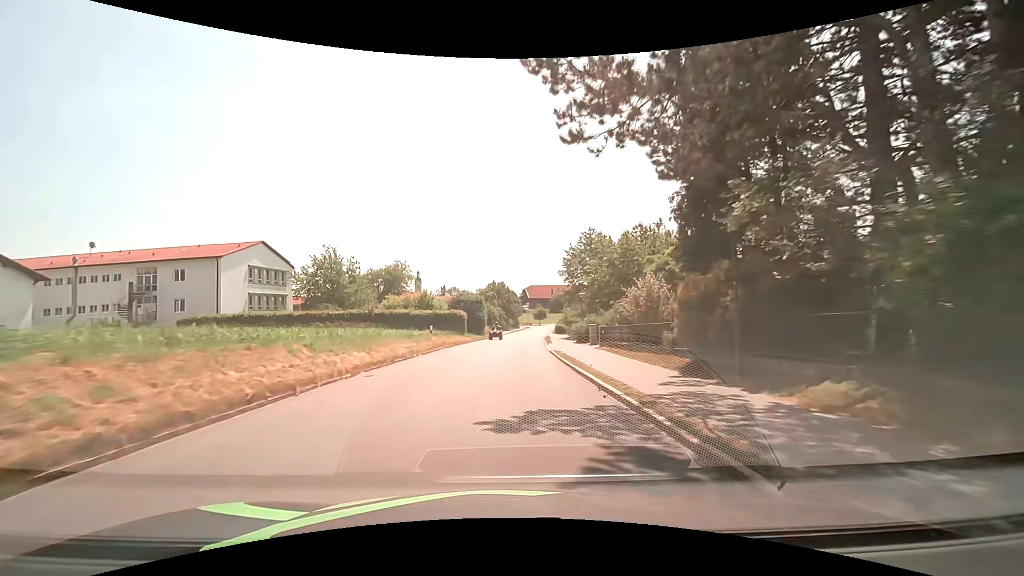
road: tertiary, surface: asphalt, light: Day
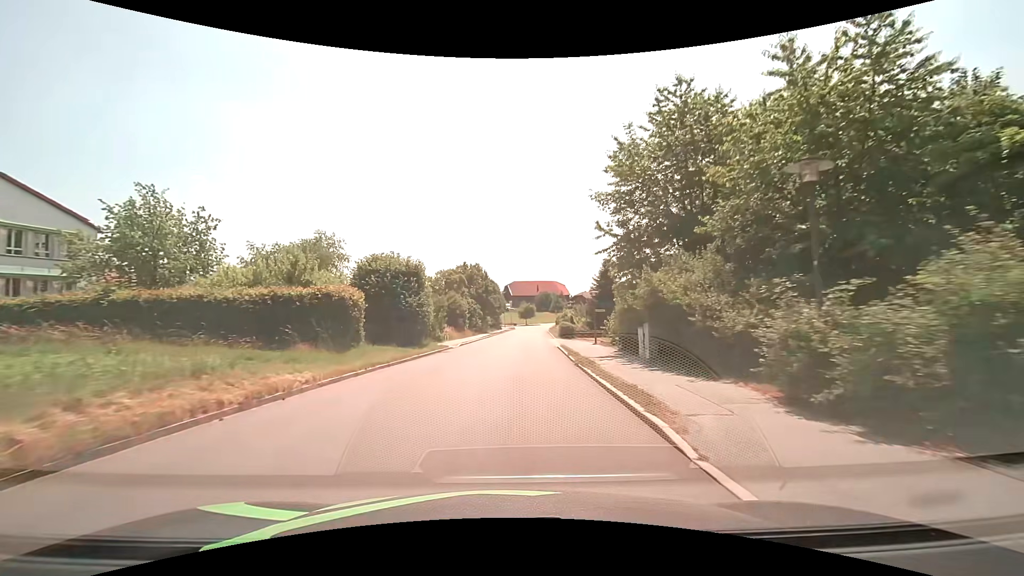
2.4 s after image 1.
(+0.6, +30.9) m; +2°
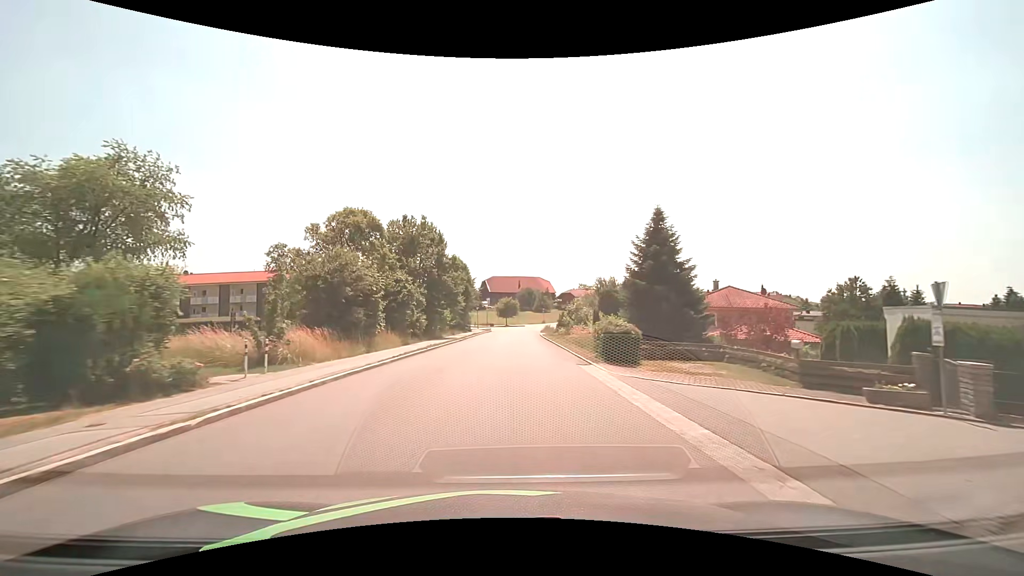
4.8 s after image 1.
(+0.9, +30.5) m; +3°
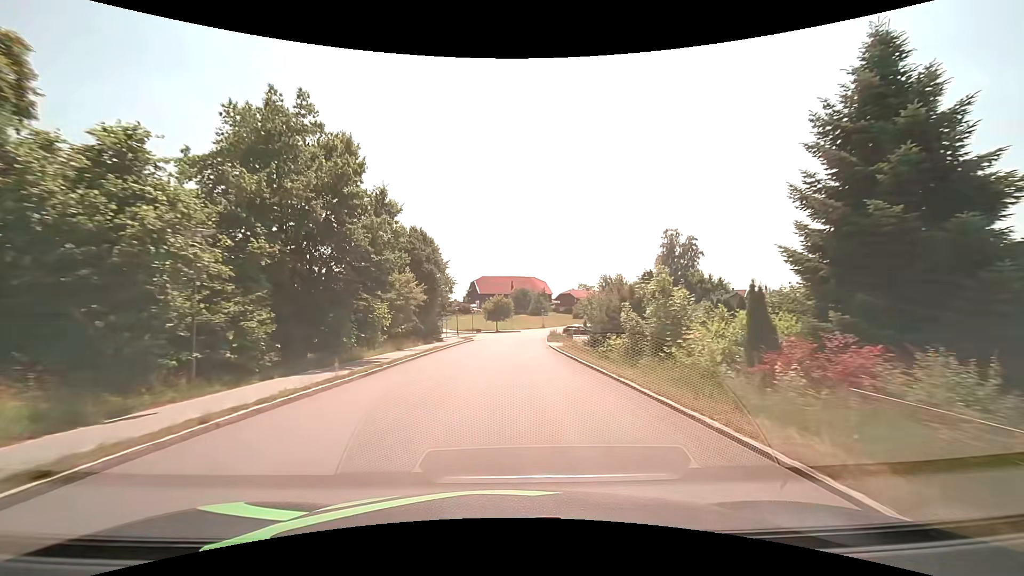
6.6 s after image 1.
(+0.2, +22.8) m; +1°
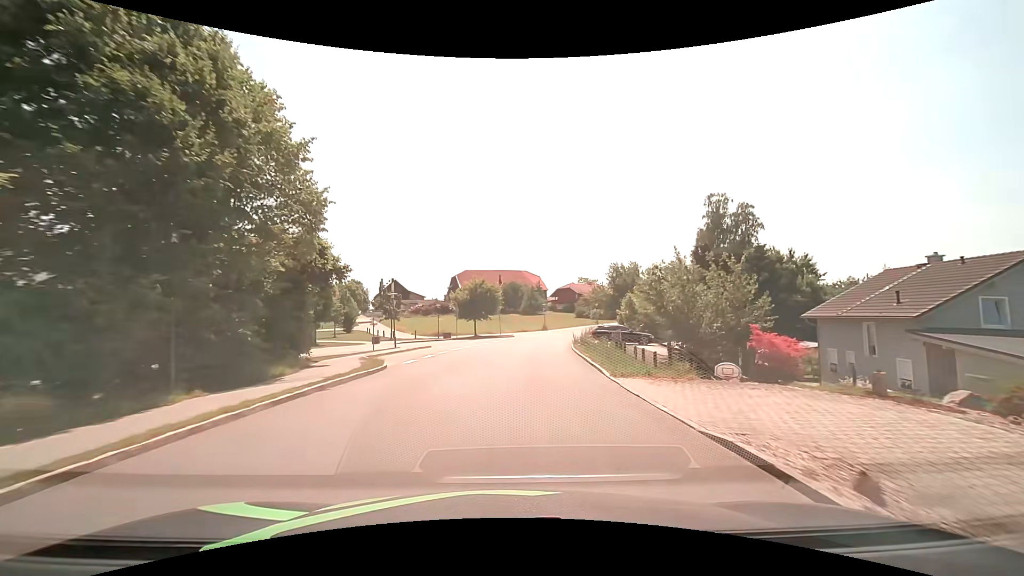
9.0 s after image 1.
(+0.3, +30.4) m; +1°
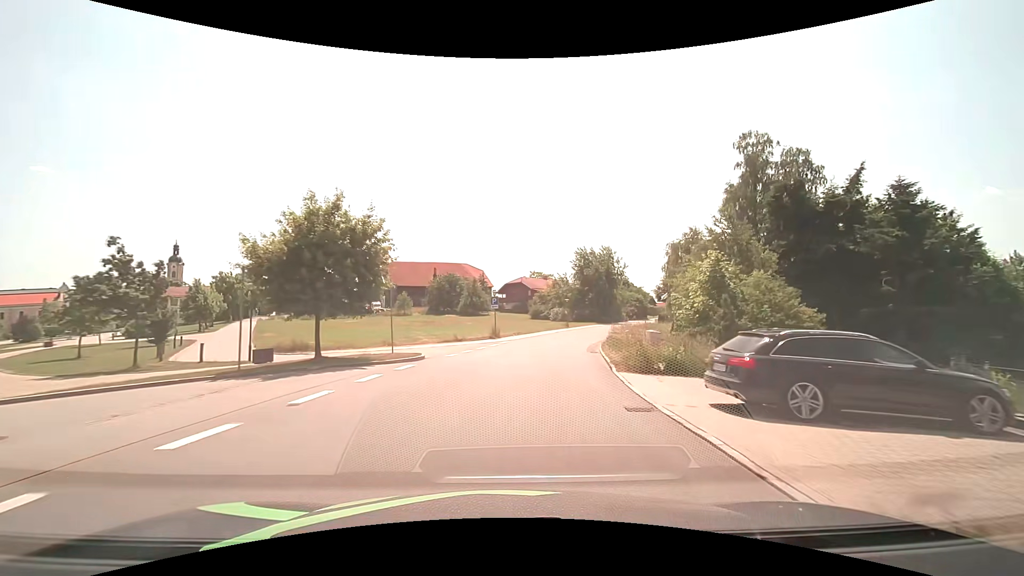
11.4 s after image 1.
(+1.4, +30.3) m; +6°
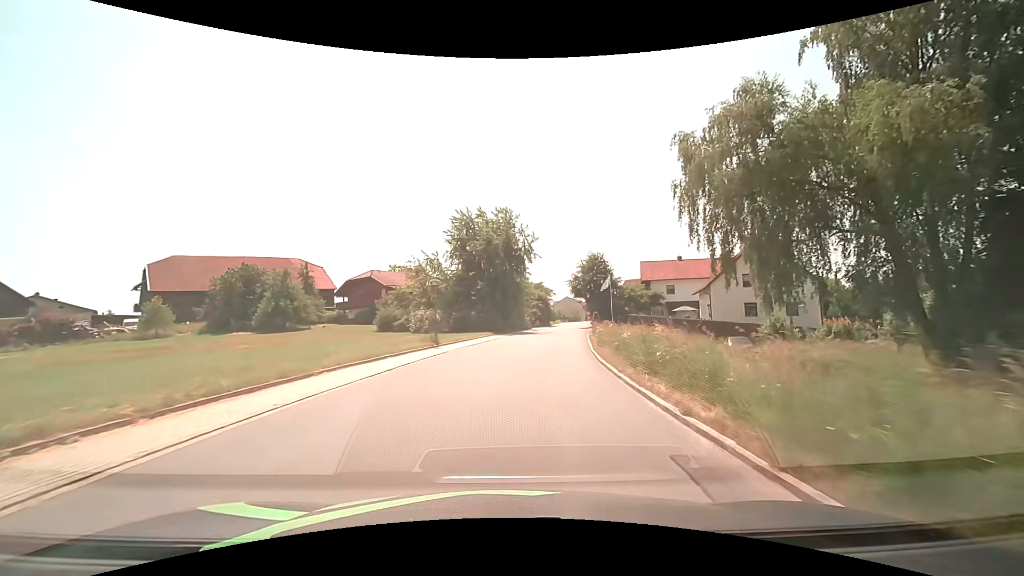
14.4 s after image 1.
(+4.7, +37.5) m; +14°
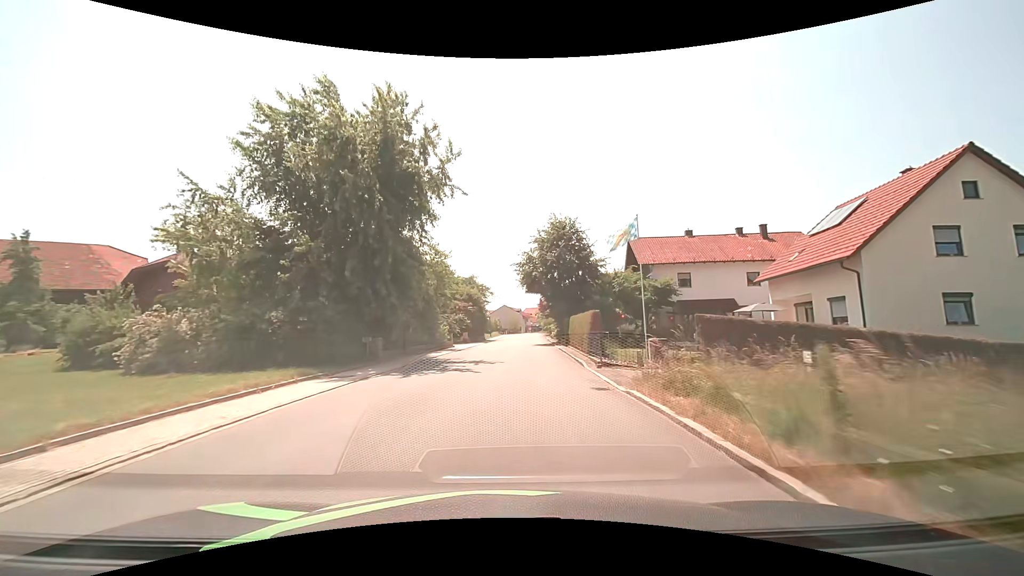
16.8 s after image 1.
(+2.4, +29.9) m; +8°
(0, +10) (0, +20) (+1, +30) (+1, +40) (+2, +50) (+2, +60) (+2, +70) (+3, +80) (+3, +90) (+4, +100) m
